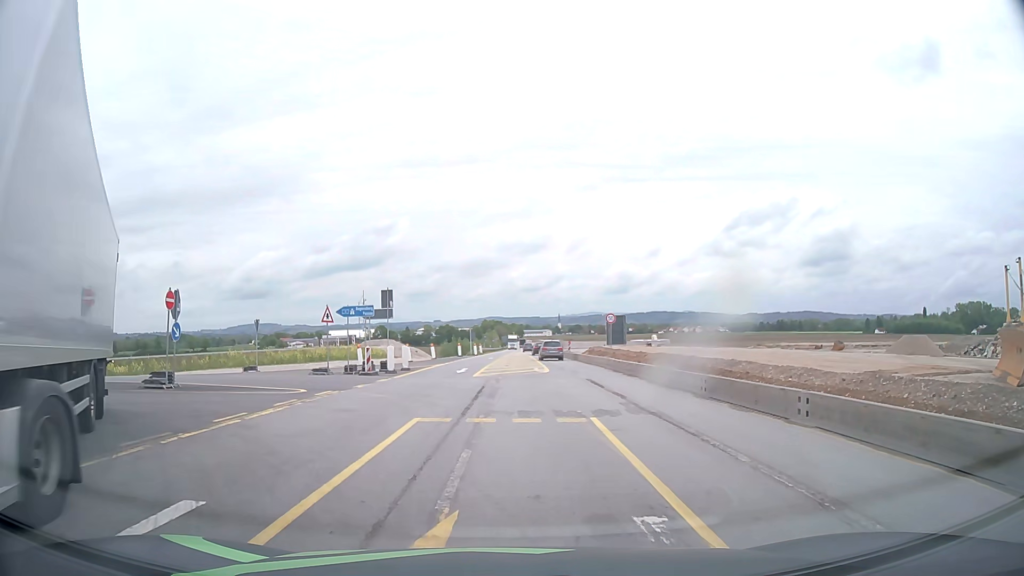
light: Day
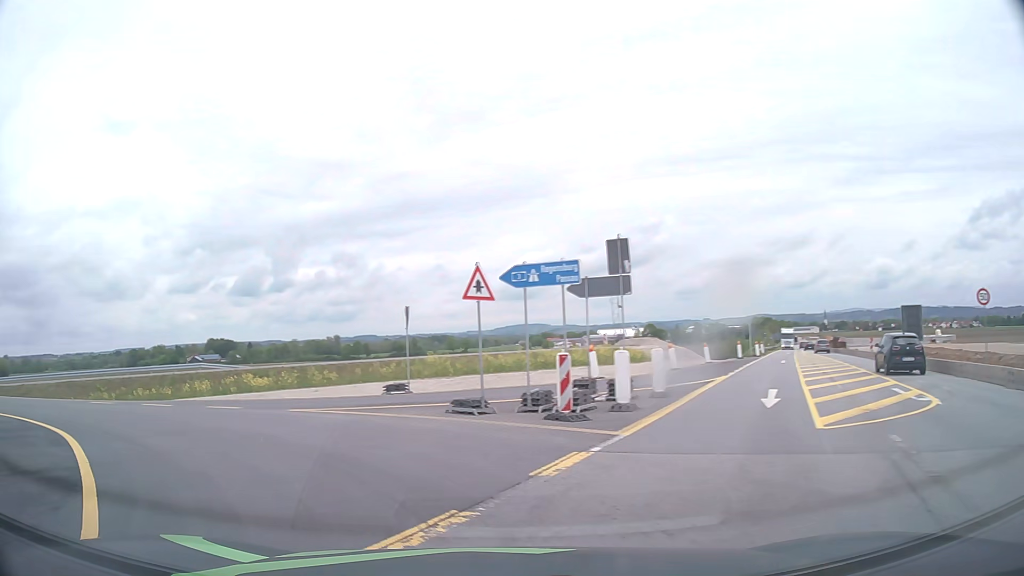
(-1.2, +16.5) m; -21°
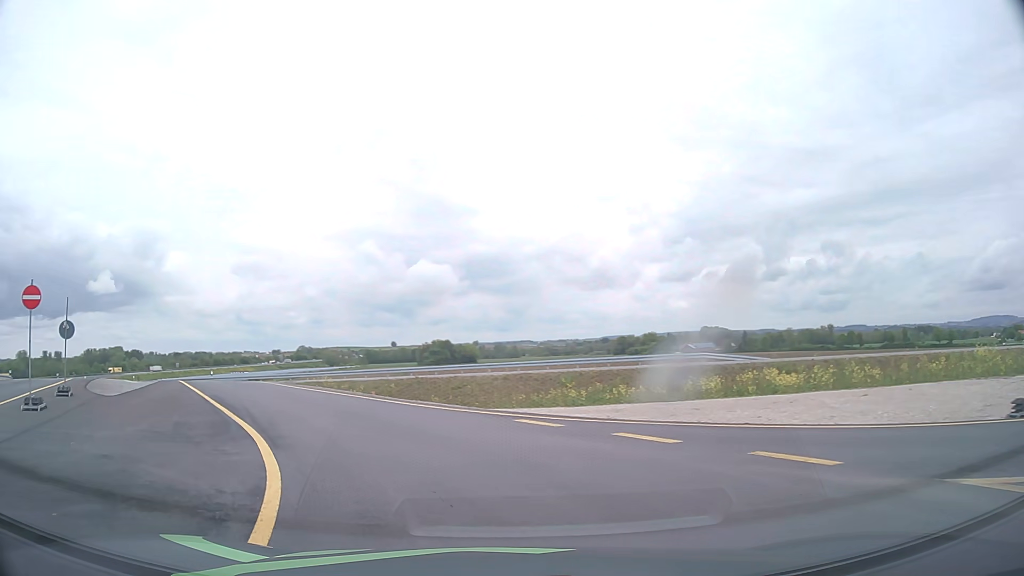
(-4.1, +9.4) m; -42°
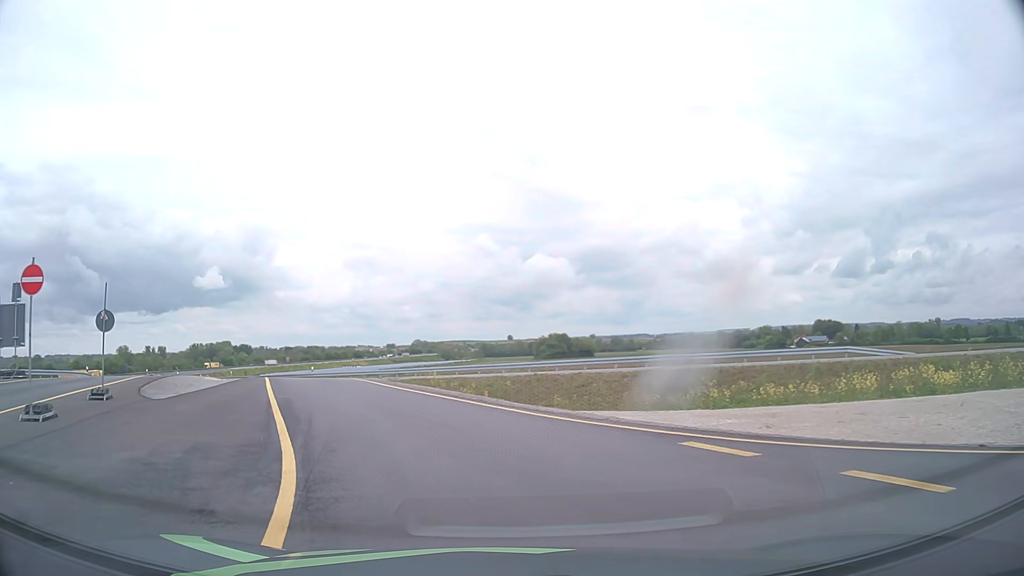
(-0.4, +4.2) m; -10°
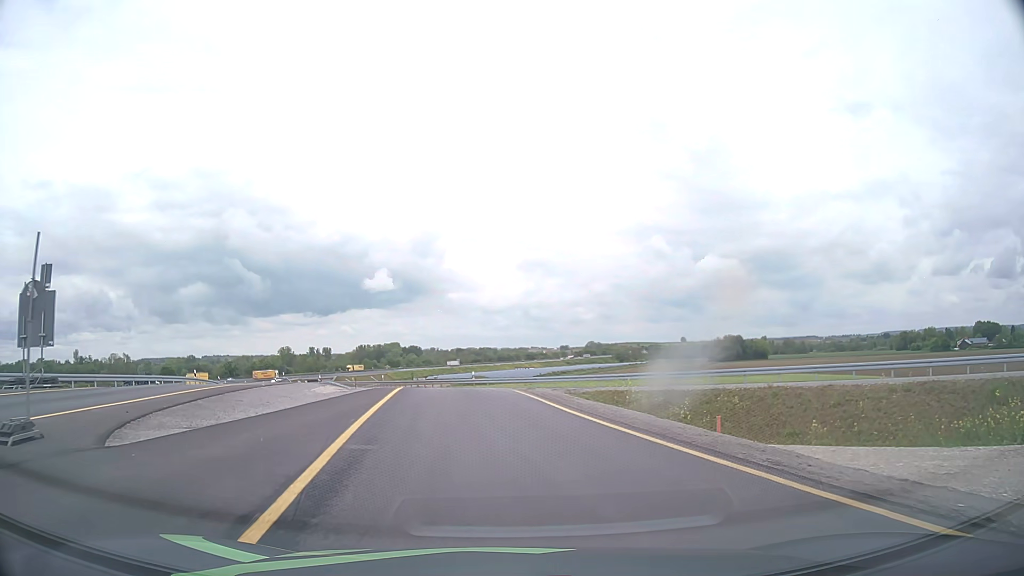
(-1.6, +9.9) m; -15°
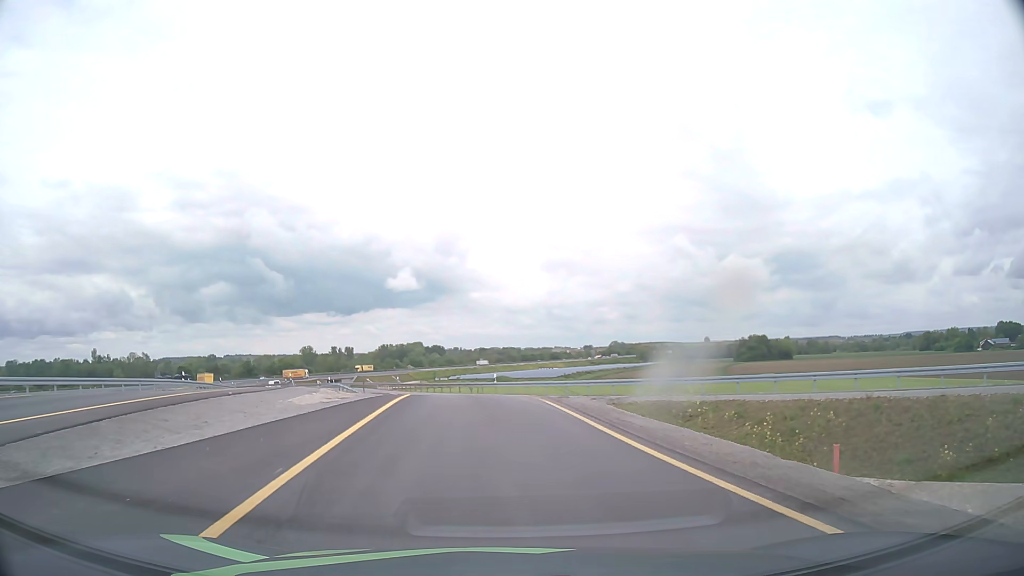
(-0.1, +5.8) m; -2°
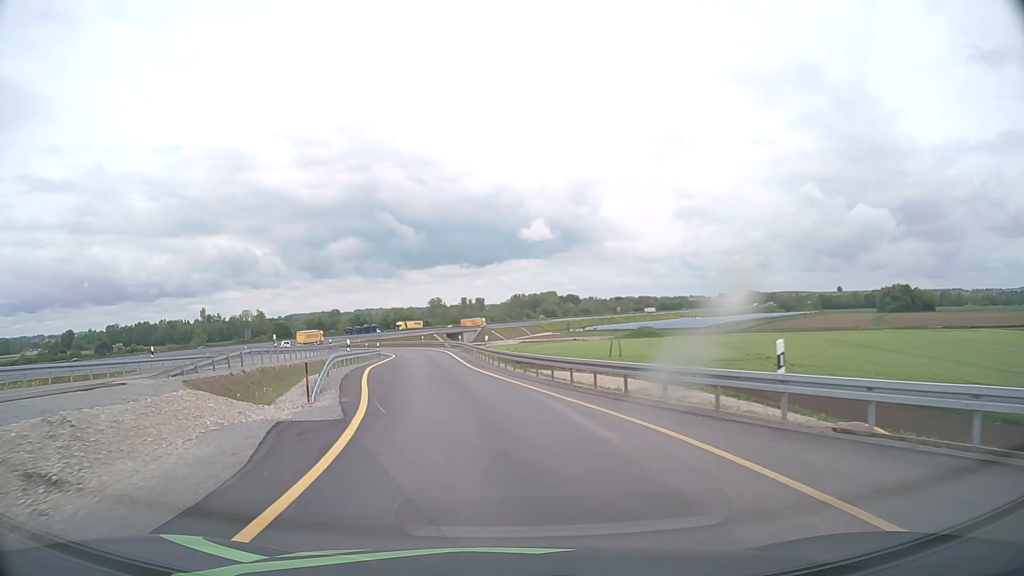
(-2.9, +35.3) m; -11°
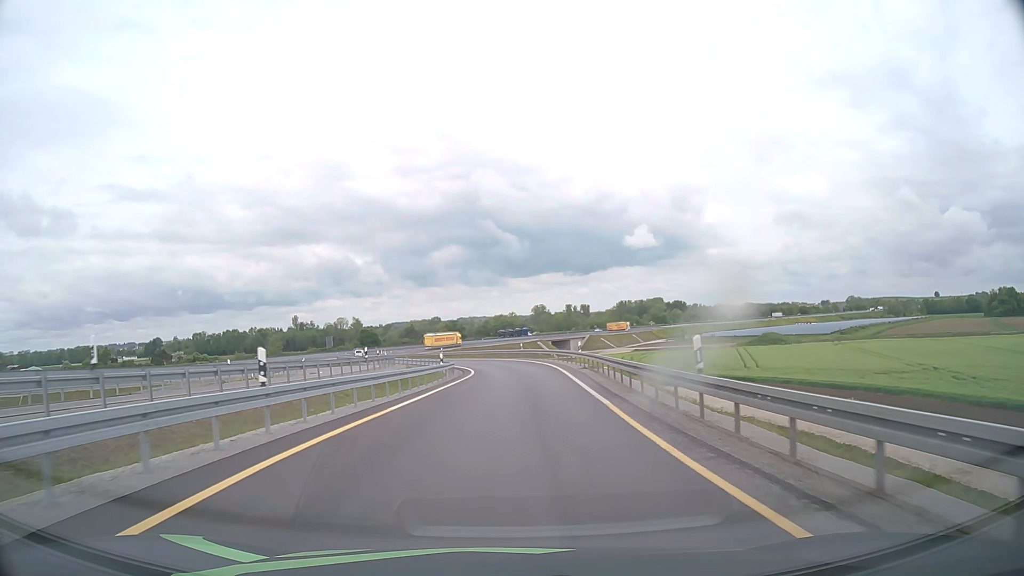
(-2.5, +24.5) m; -9°
(0, +10) (0, +20) (0, +30) (0, +40) (-1, +50) (-2, +60) (-5, +70) (-8, +79) (-12, +88) (-16, +97) m
